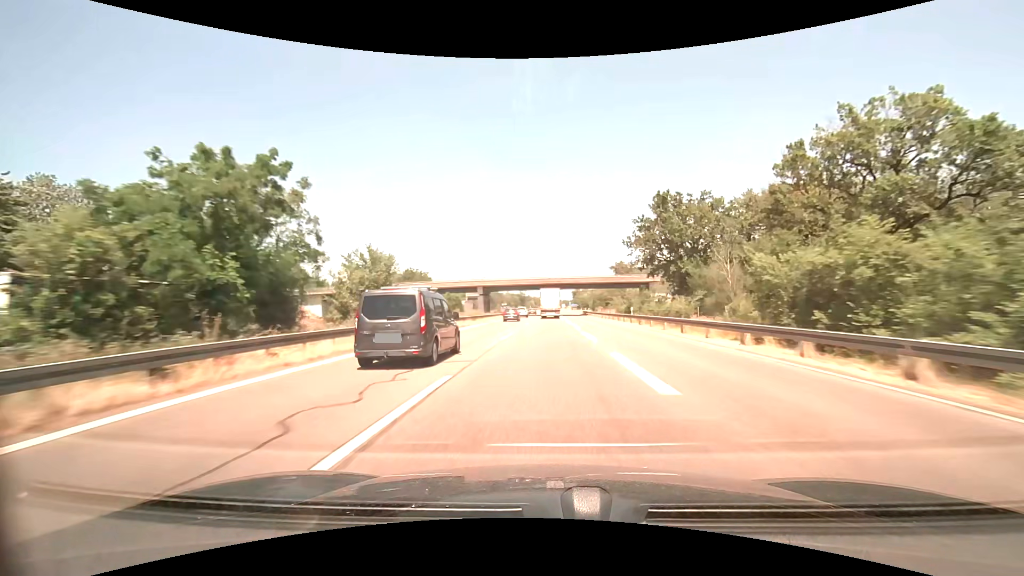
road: motorway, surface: asphalt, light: Day
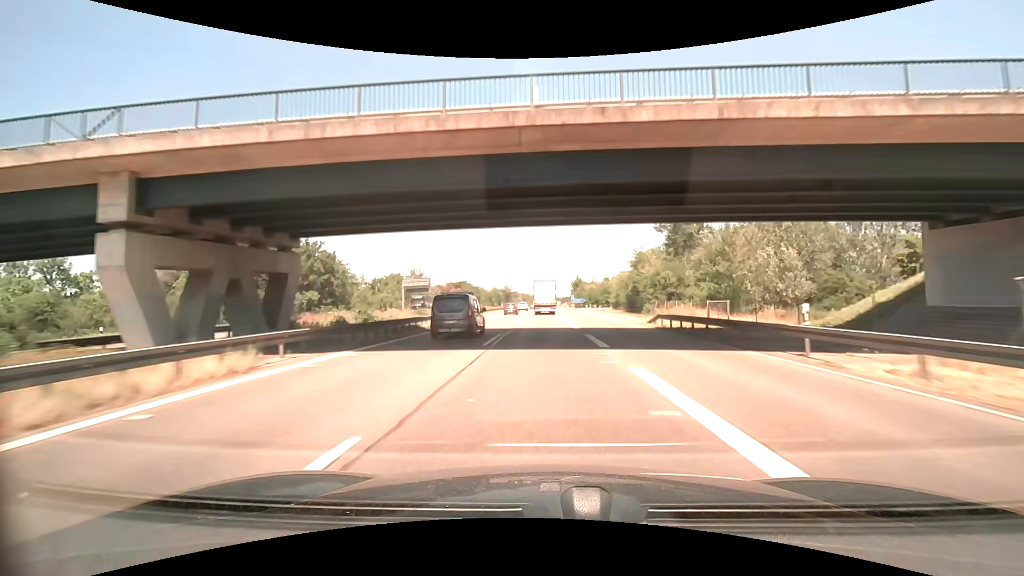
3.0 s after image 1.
(+0.7, +76.4) m; +1°
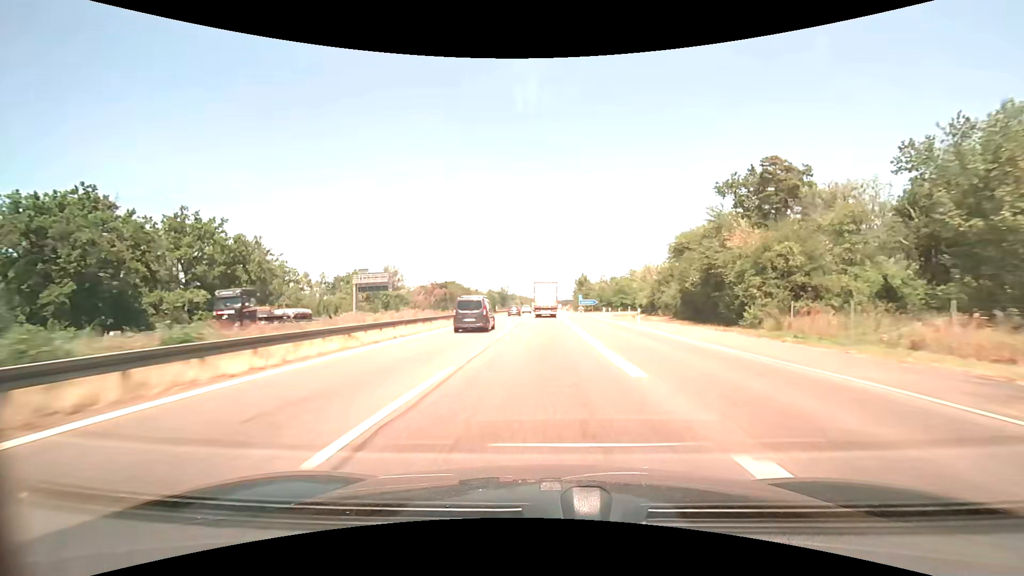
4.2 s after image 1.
(+0.1, +29.8) m; 0°
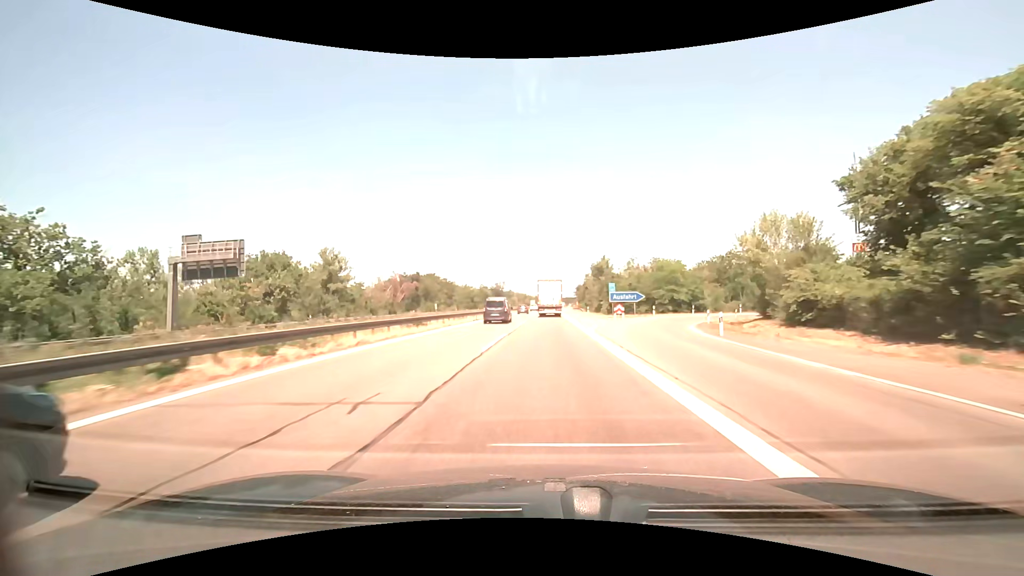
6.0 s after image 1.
(0.0, +43.8) m; 0°
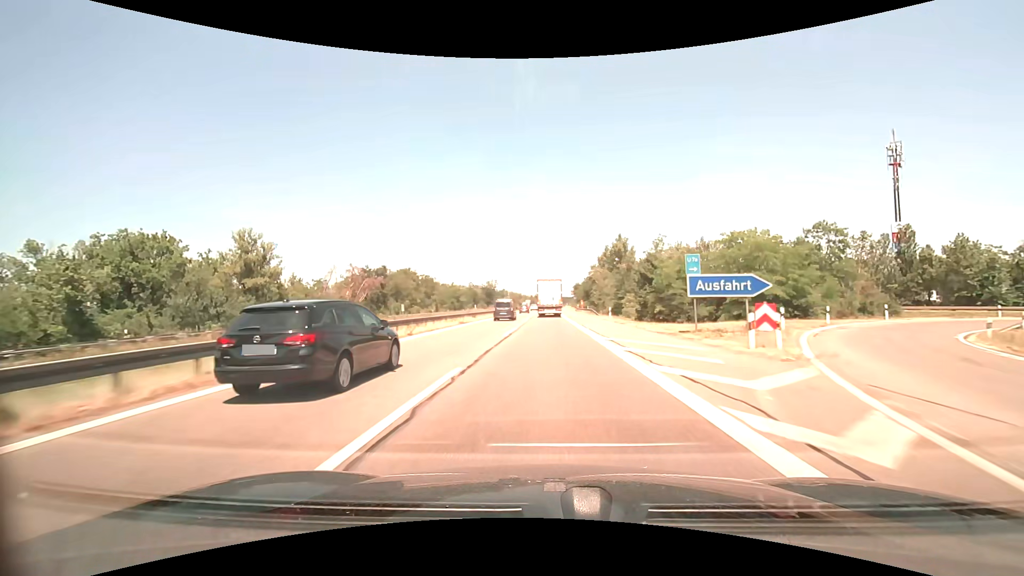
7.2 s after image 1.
(+0.1, +28.6) m; 0°
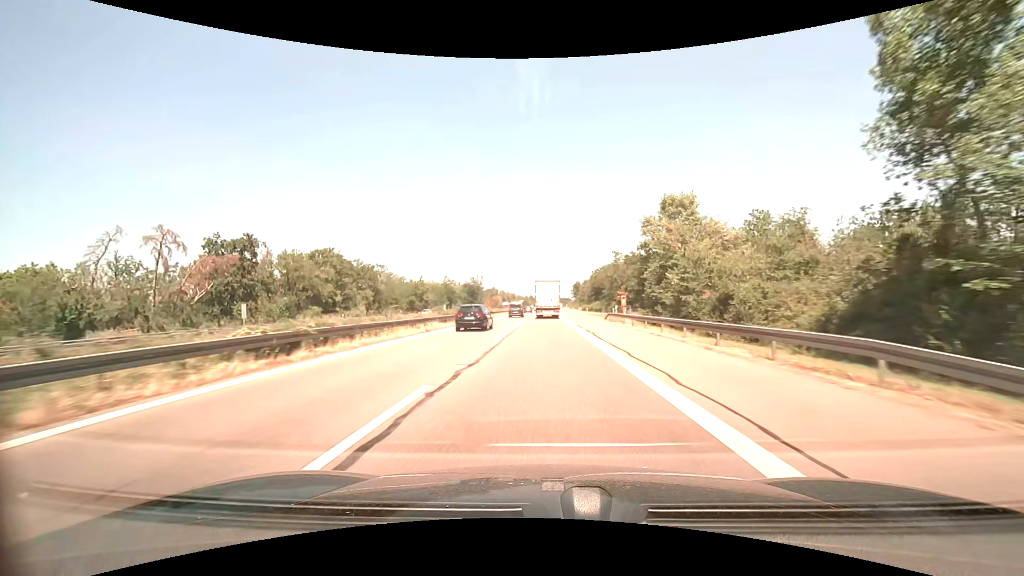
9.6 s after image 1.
(+0.3, +56.2) m; 0°
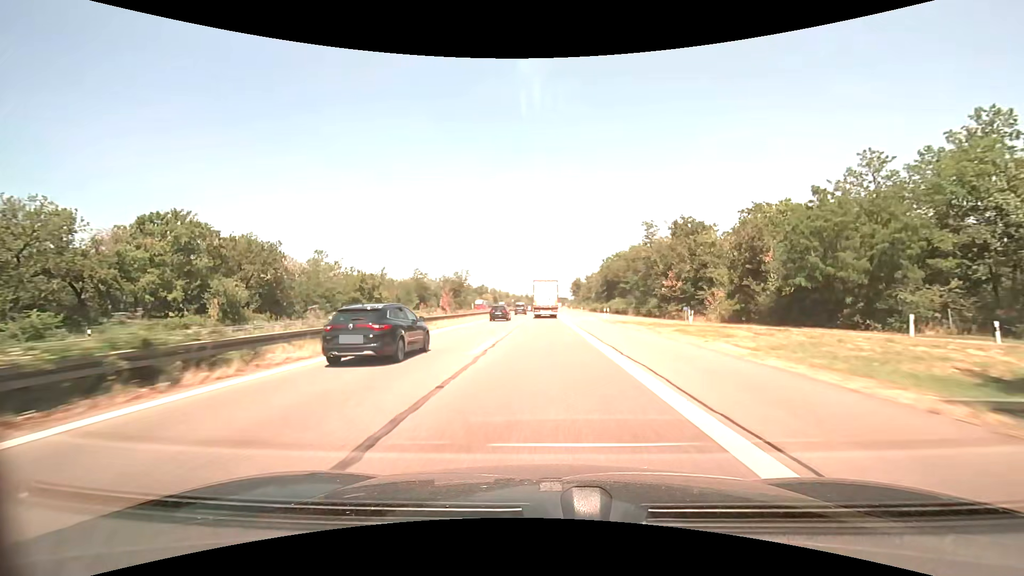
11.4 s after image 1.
(+0.1, +41.8) m; 0°
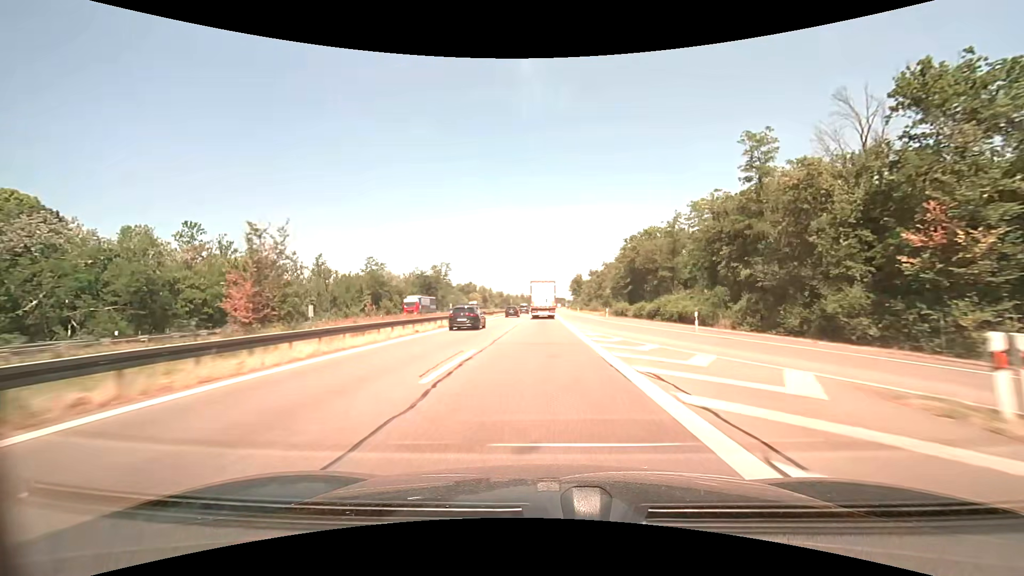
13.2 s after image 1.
(+0.1, +41.7) m; 0°
(0, +10) (0, +20) (0, +30) (0, +40) (0, +50) (0, +60) (0, +70) (0, +80) (0, +90) (0, +100) m
